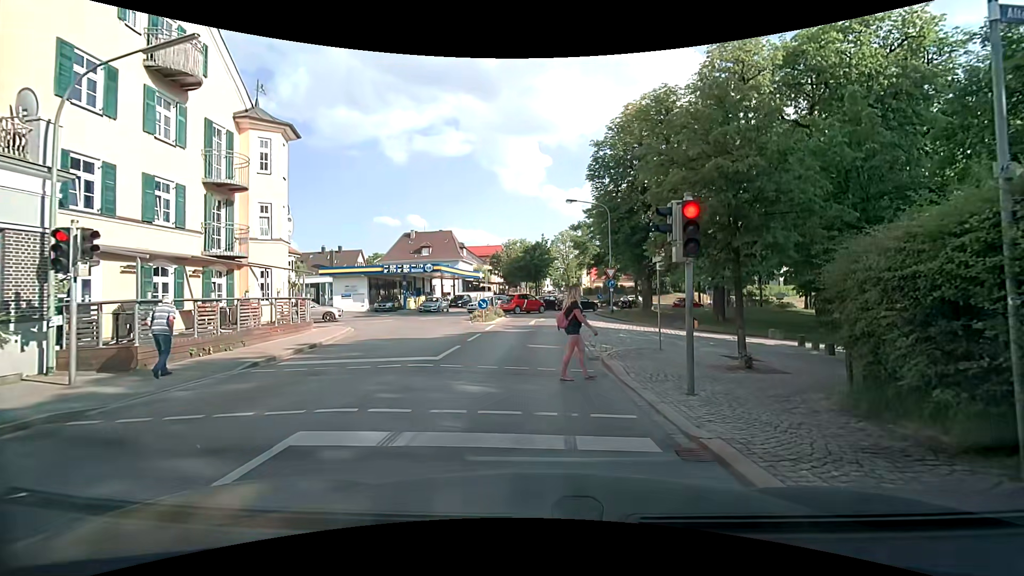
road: secondary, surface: asphalt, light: Day
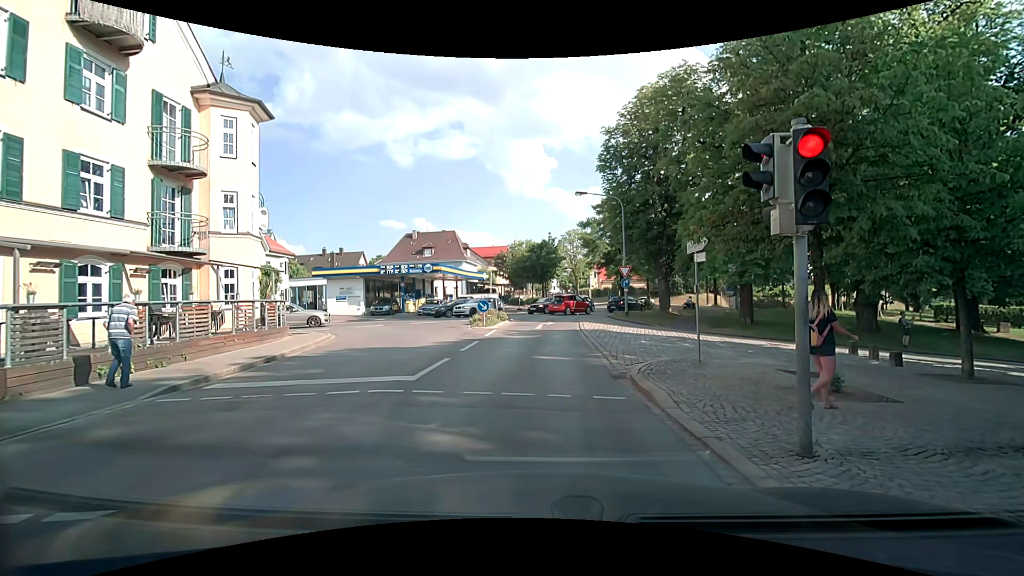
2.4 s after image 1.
(0.0, +2.9) m; 0°
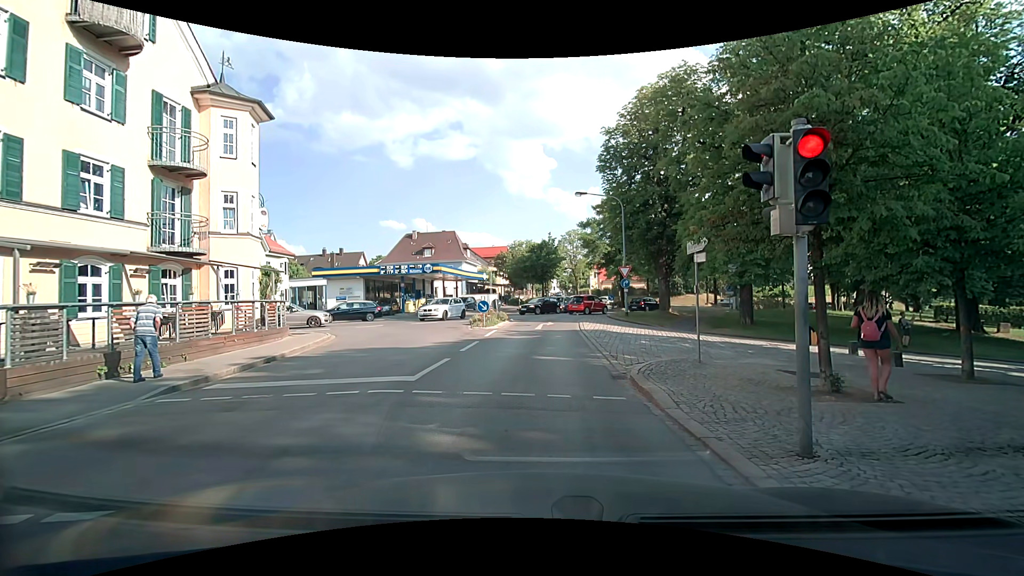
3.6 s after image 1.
(0.0, 0.0) m; 0°
